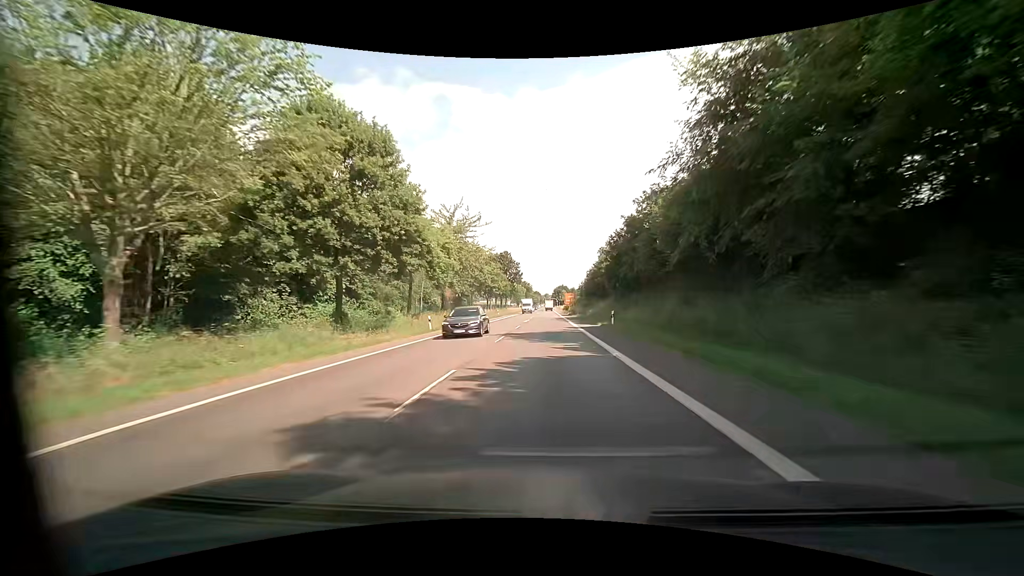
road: primary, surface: asphalt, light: Day
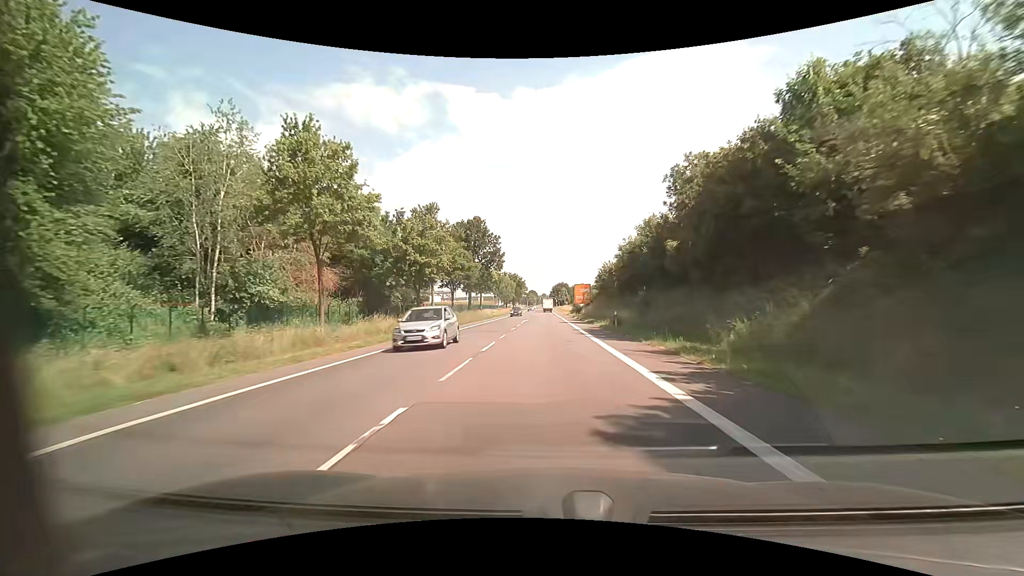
(0.0, +53.6) m; 0°
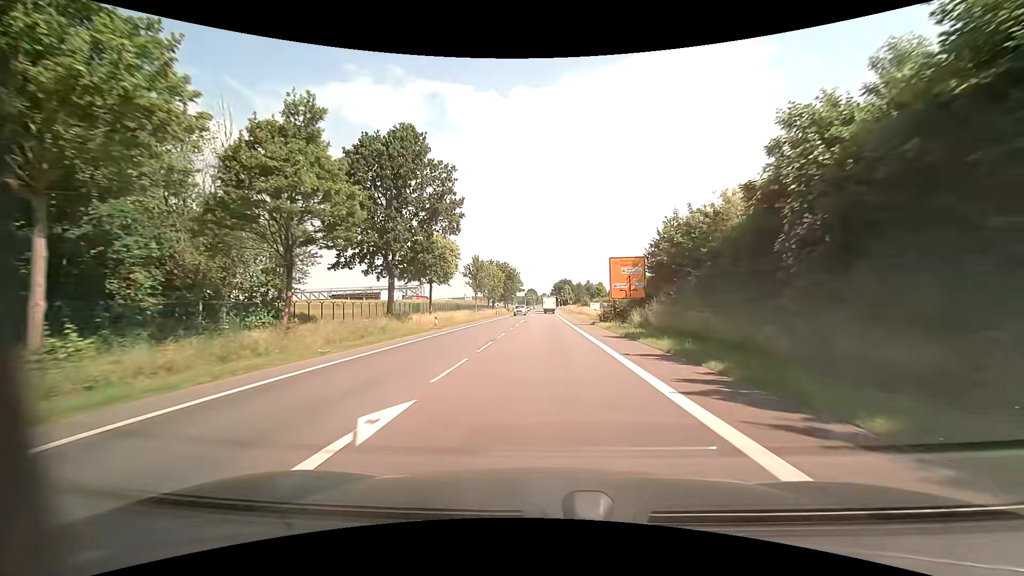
(0.0, +42.9) m; 0°
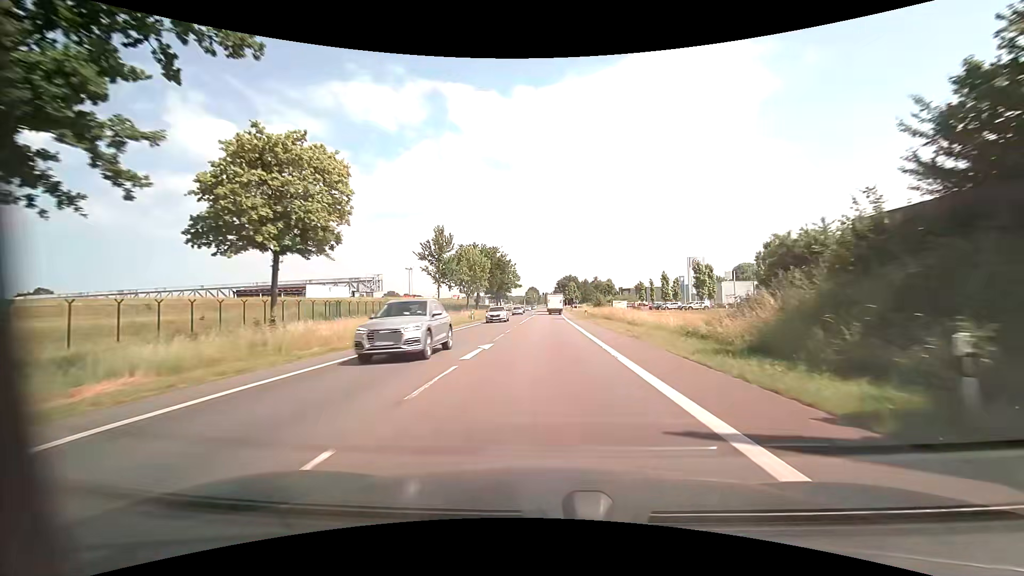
(-0.2, +32.1) m; 0°
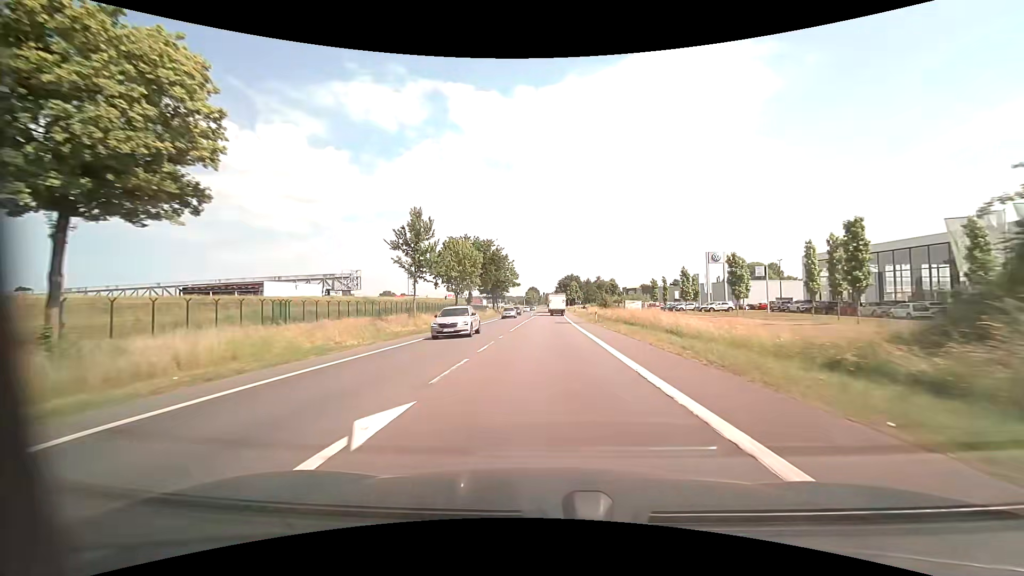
(-0.1, +10.5) m; 0°
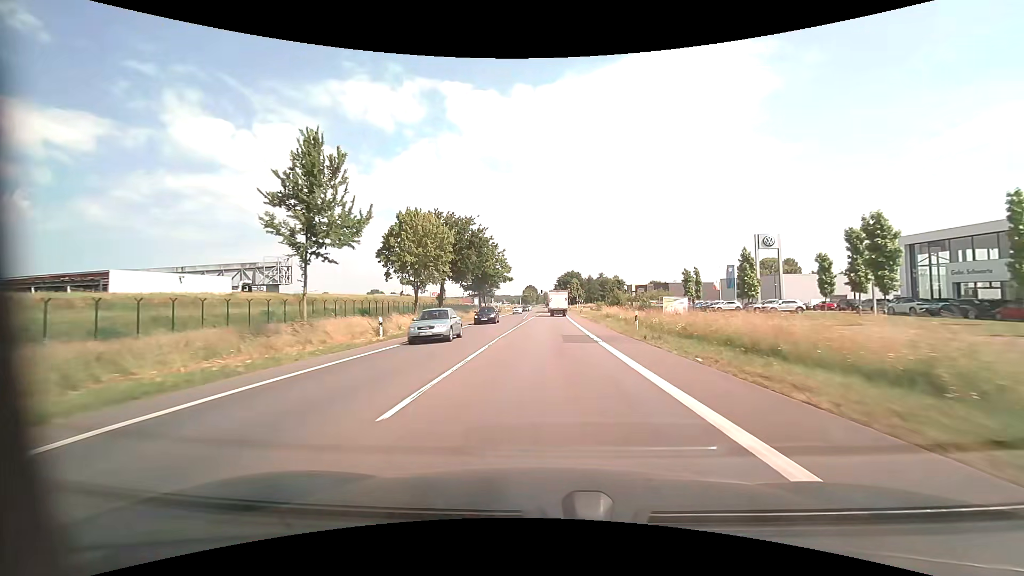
(0.0, +20.4) m; 0°
